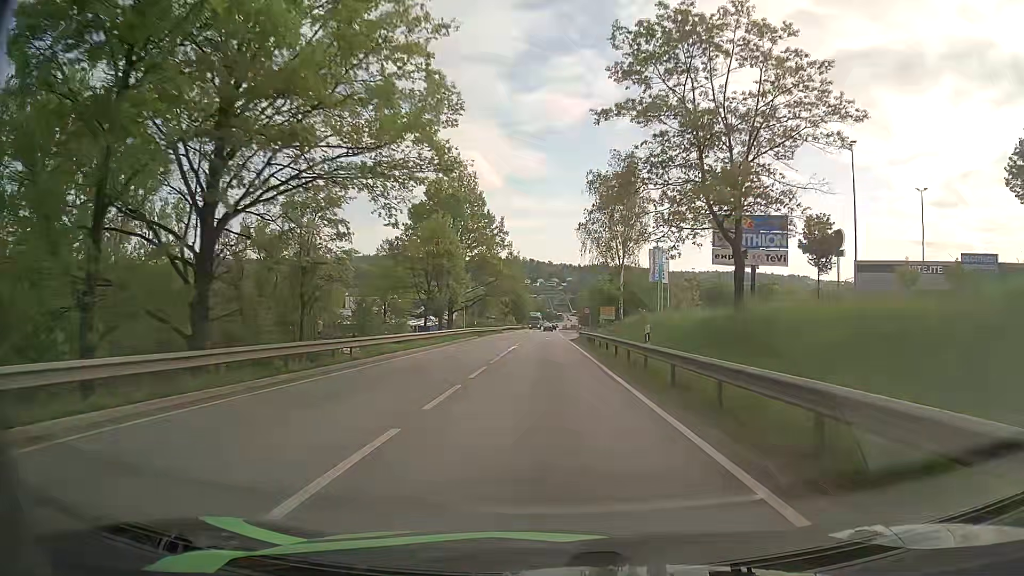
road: primary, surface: asphalt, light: Day
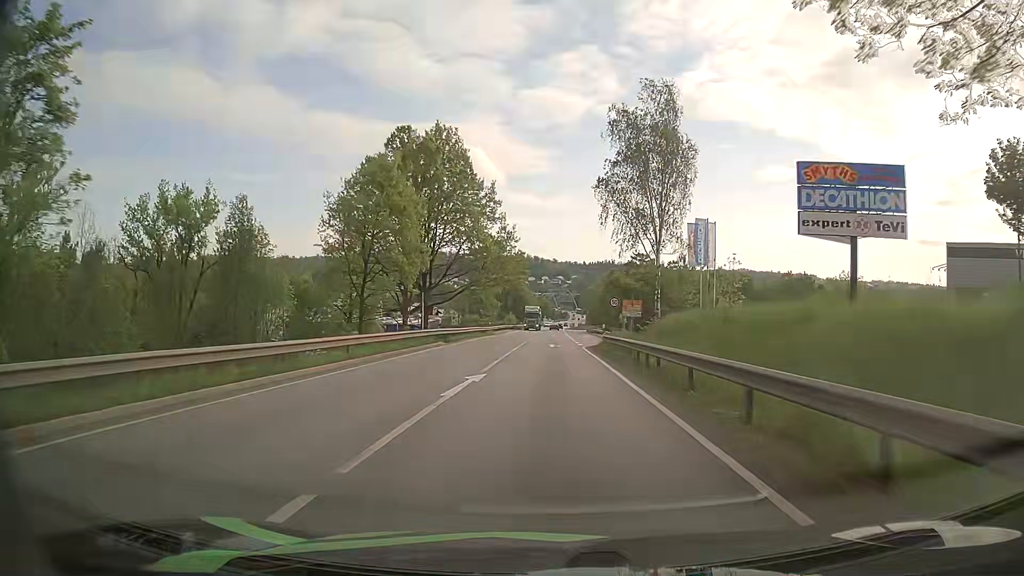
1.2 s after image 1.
(-0.1, +21.3) m; 0°
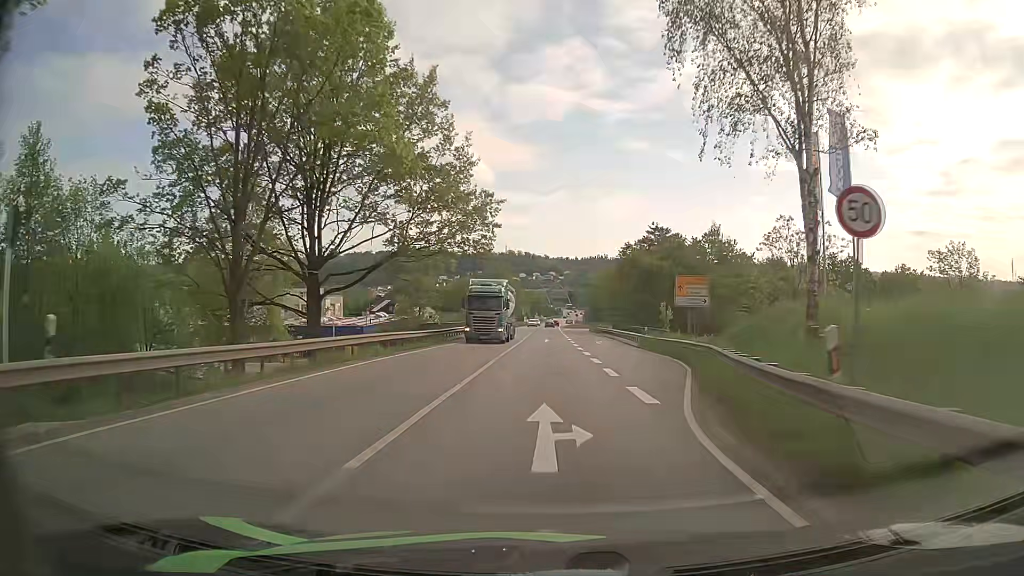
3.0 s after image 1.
(+0.1, +30.7) m; +1°
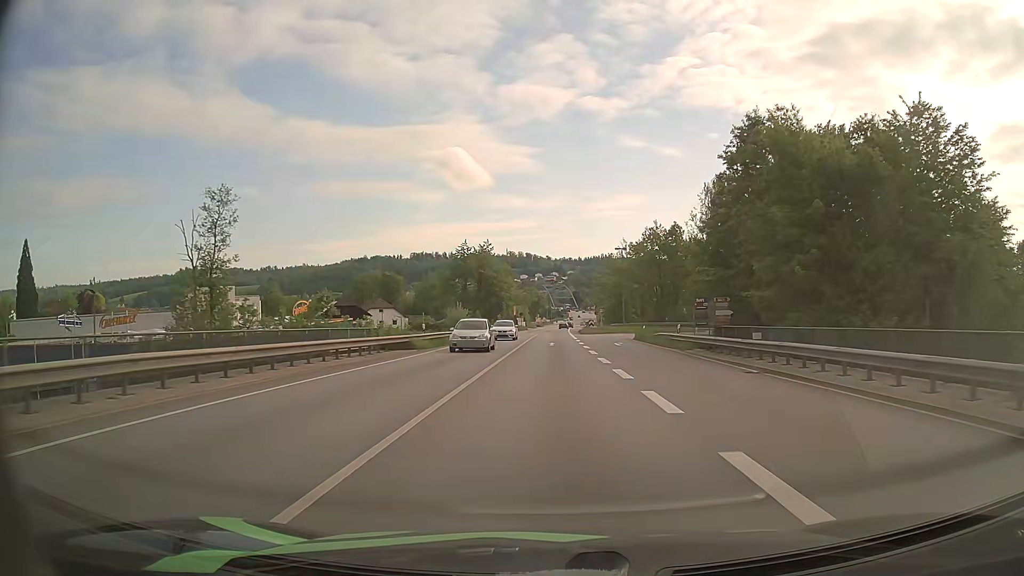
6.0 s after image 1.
(-0.2, +49.5) m; 0°
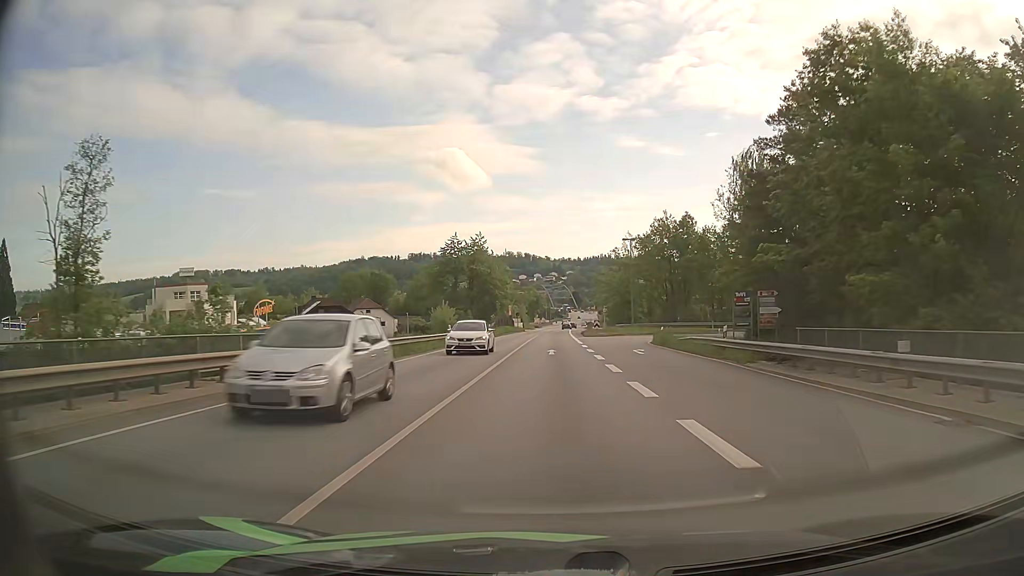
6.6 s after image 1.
(0.0, +9.7) m; 0°
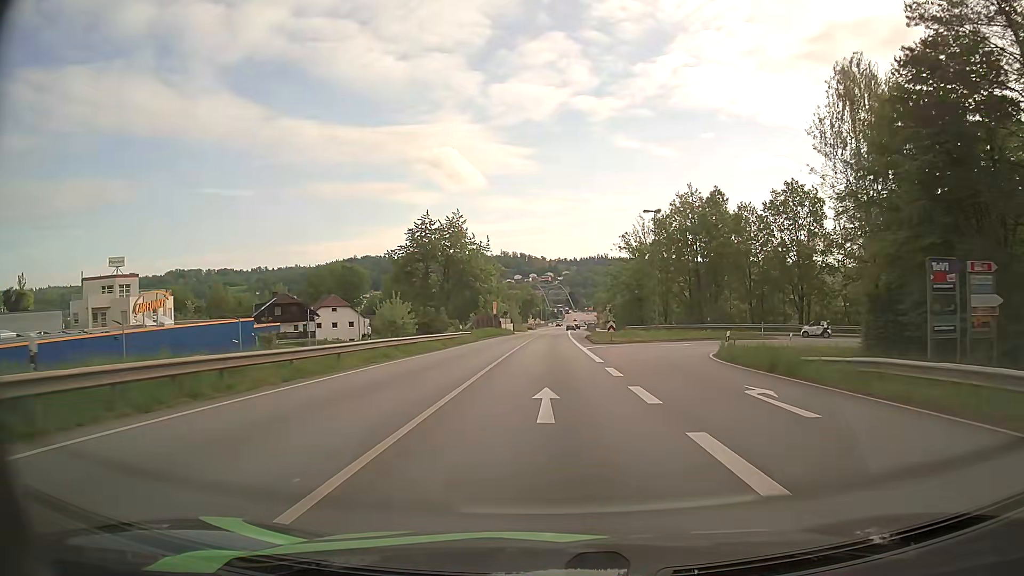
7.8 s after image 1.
(+0.1, +19.1) m; +1°
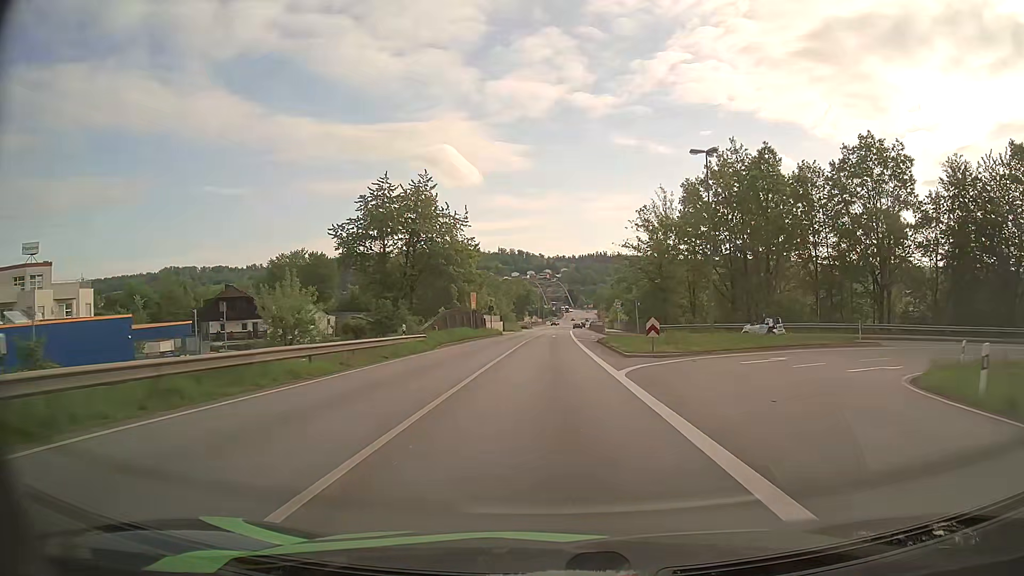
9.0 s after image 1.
(0.0, +18.7) m; 0°
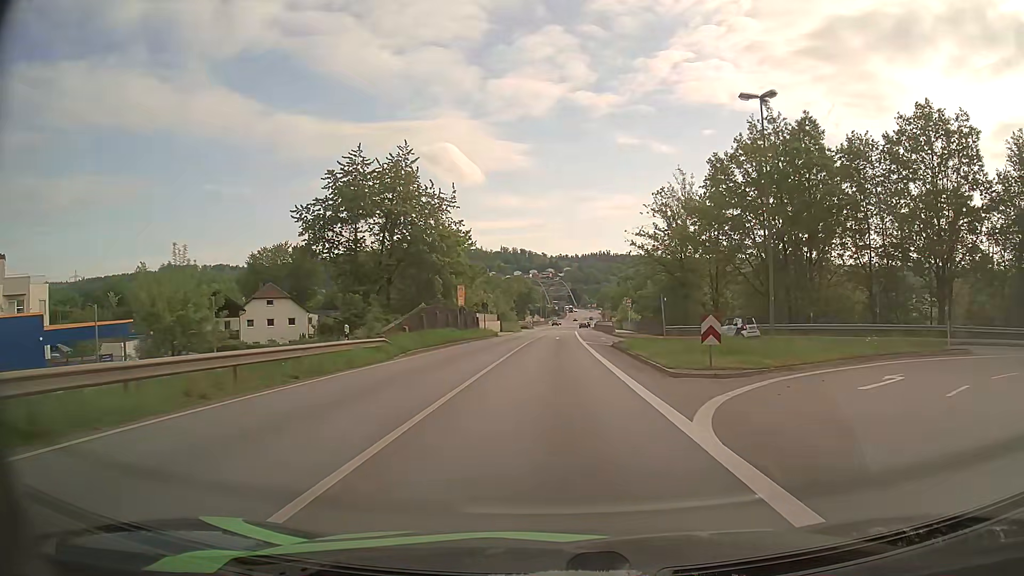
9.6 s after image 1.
(0.0, +9.1) m; 0°
(0, +10) (0, +20) (0, +30) (0, +40) (+1, +50) (+1, +60) (+1, +70) (+2, +80) (+2, +90) (+3, +100) m
